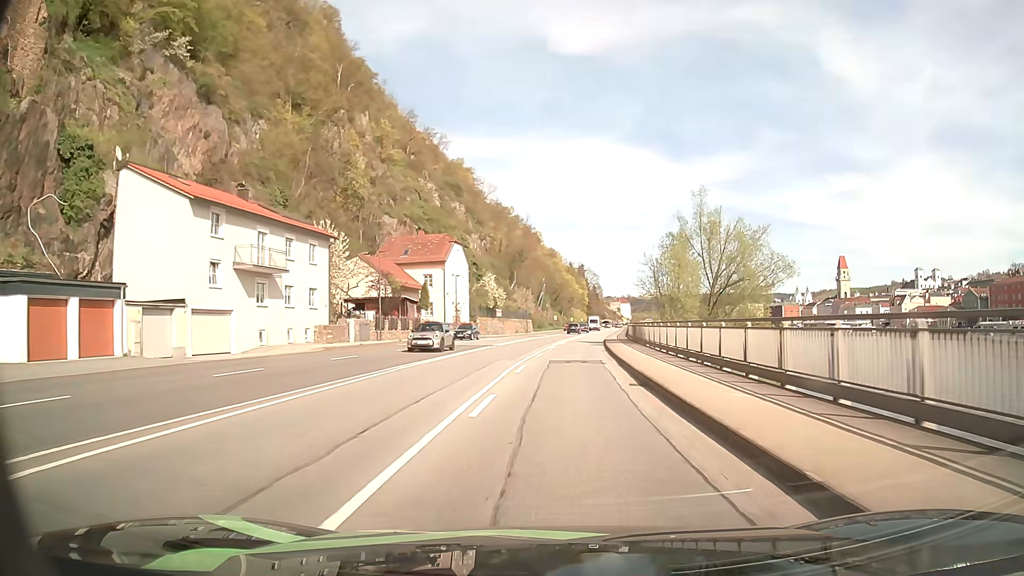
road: primary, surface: asphalt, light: Day
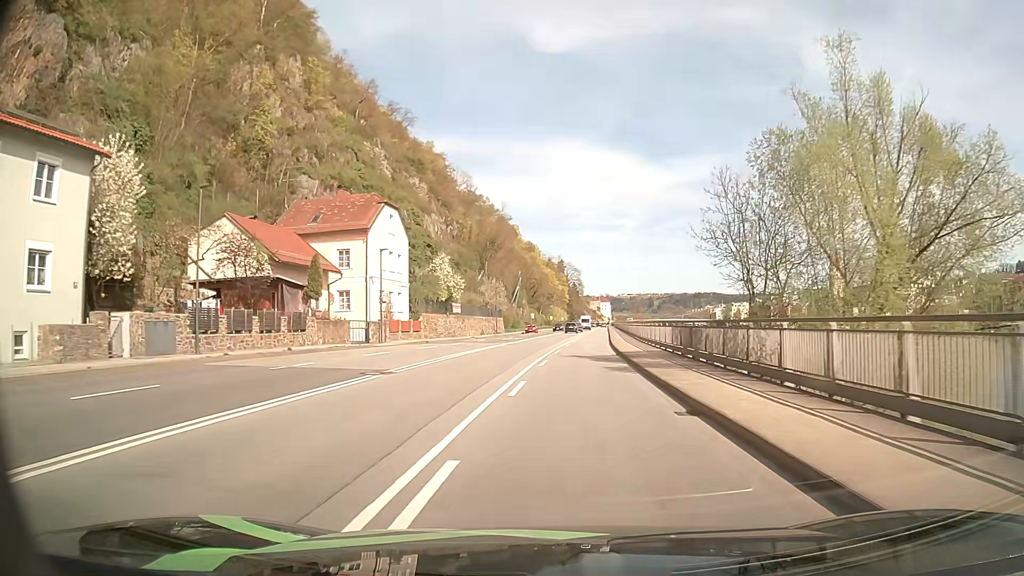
(+0.4, +24.3) m; +1°
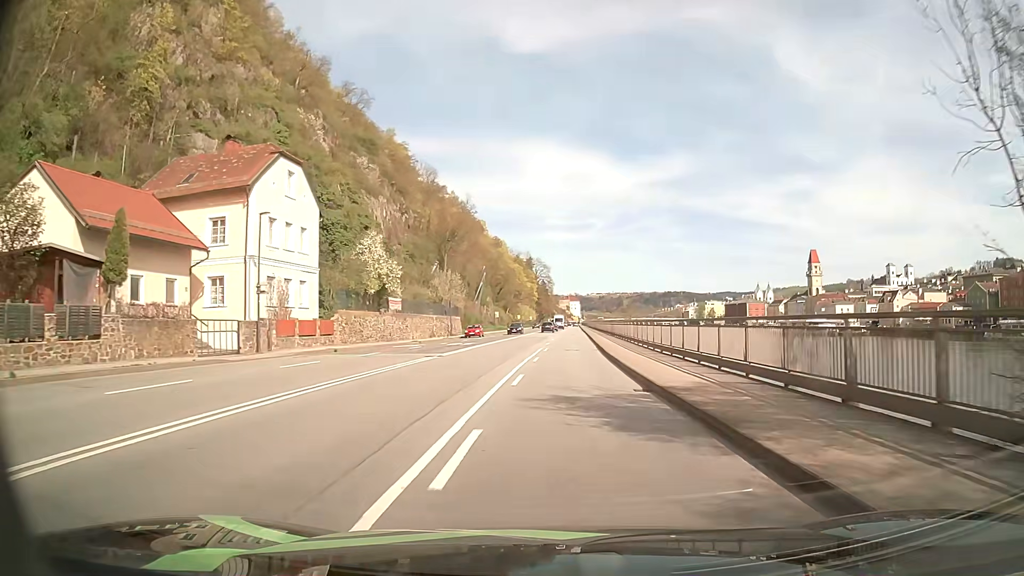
(+0.5, +16.2) m; +3°
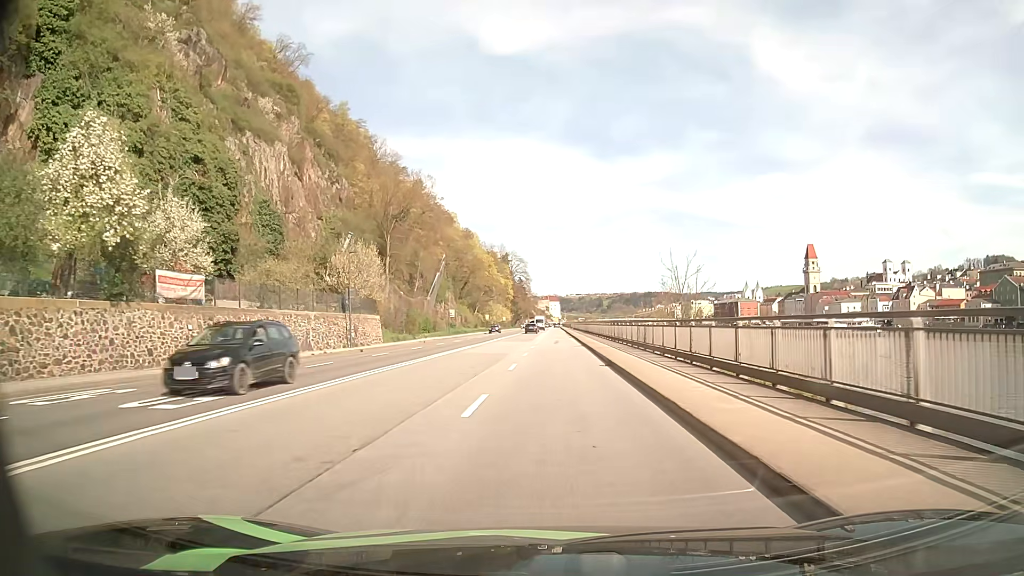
(+0.7, +32.3) m; +2°
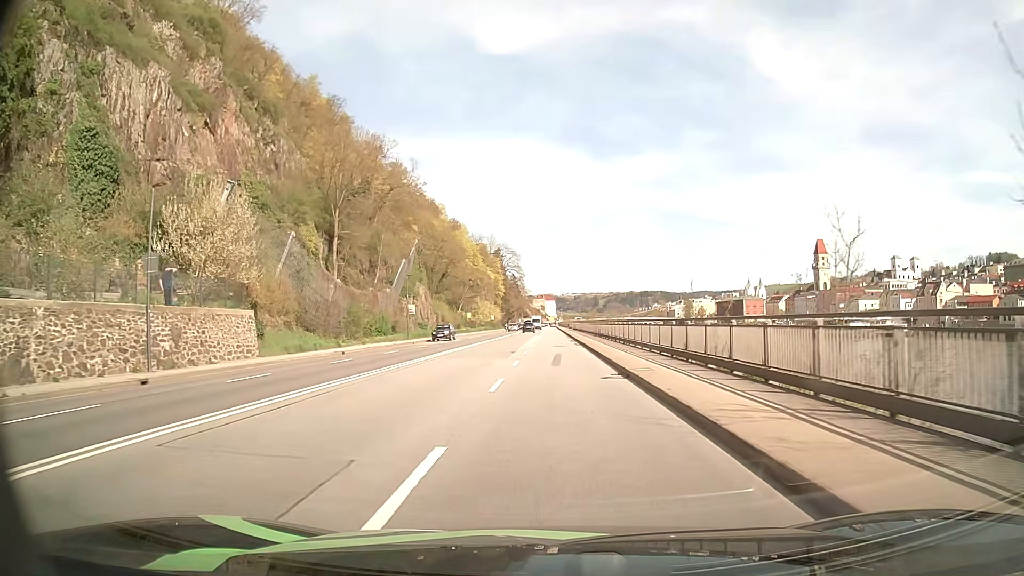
(0.0, +24.2) m; 0°
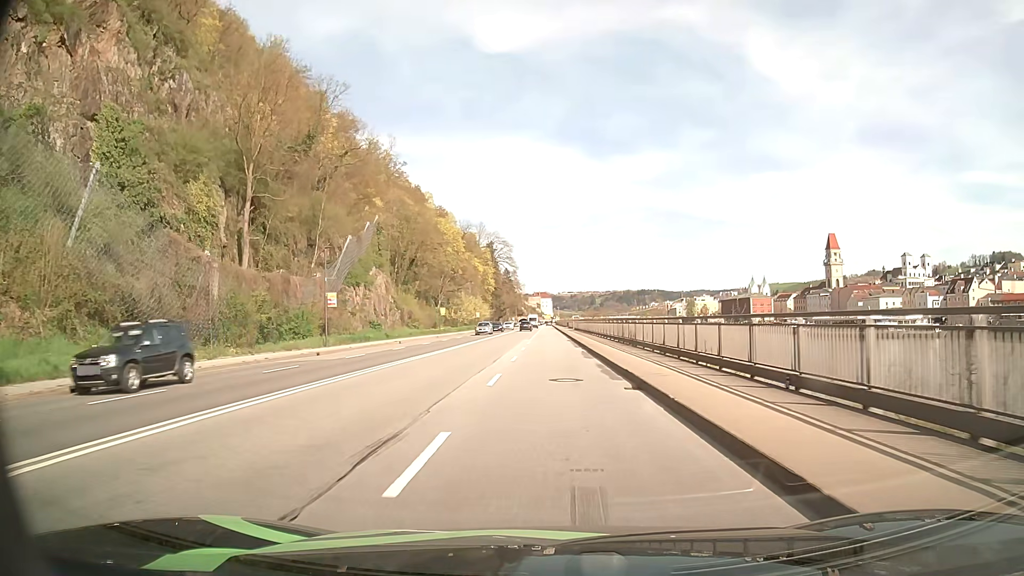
(+0.1, +24.3) m; 0°
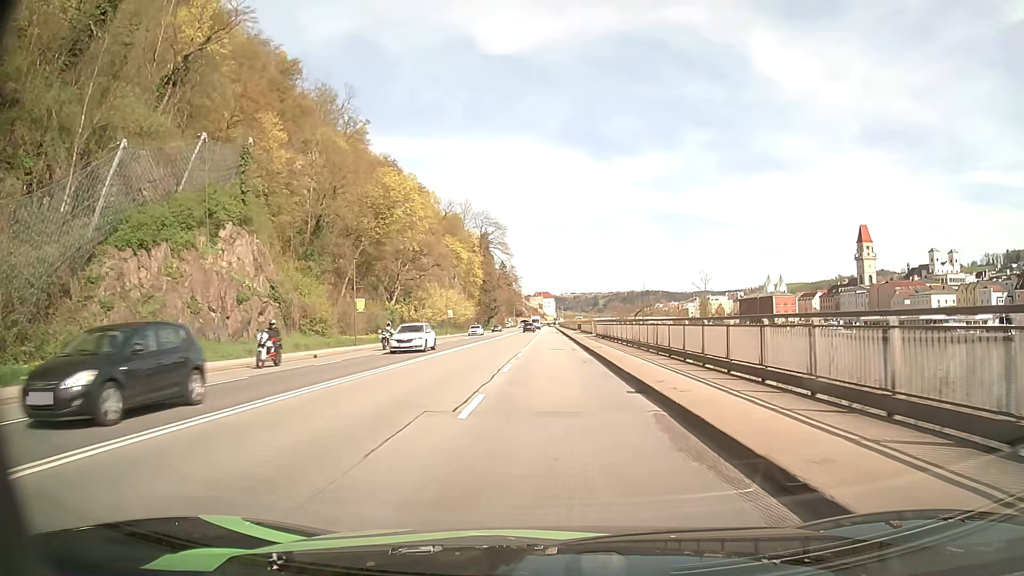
(-0.1, +40.5) m; 0°
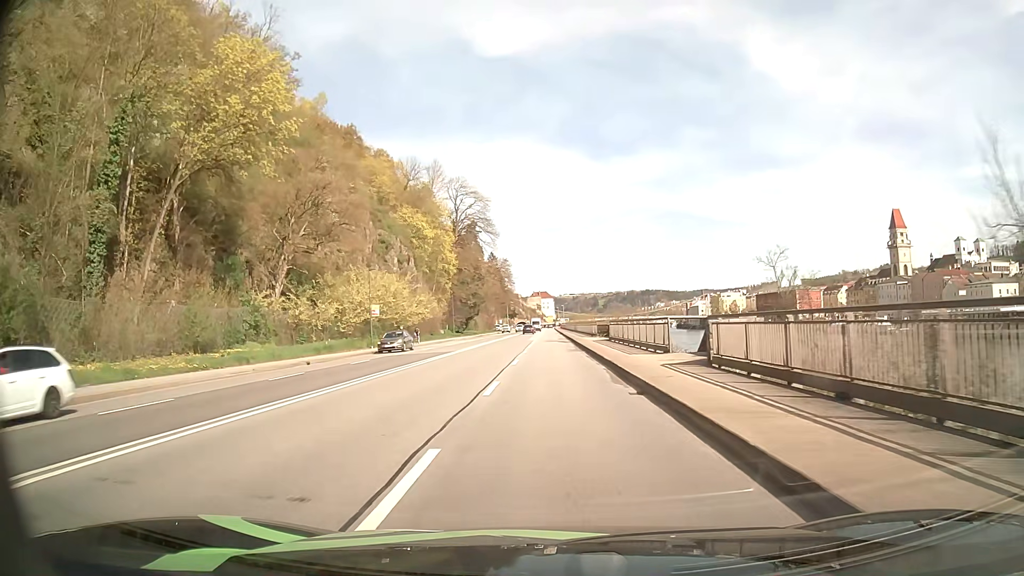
(0.0, +40.5) m; 0°
(0, +10) (0, +20) (0, +30) (0, +40) (0, +50) (0, +60) (0, +70) (0, +80) (0, +90) (0, +100) m
